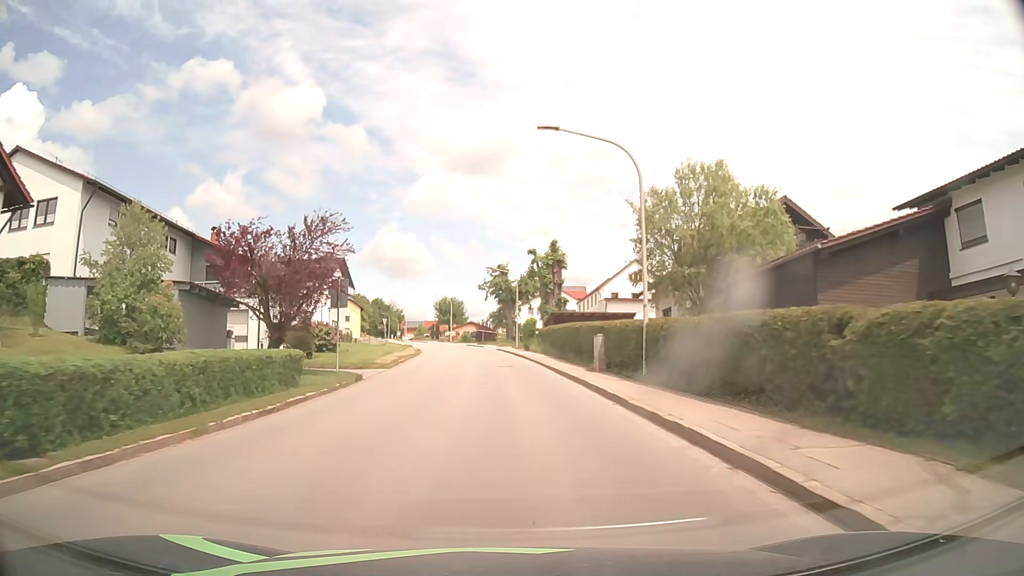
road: tertiary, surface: asphalt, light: Day
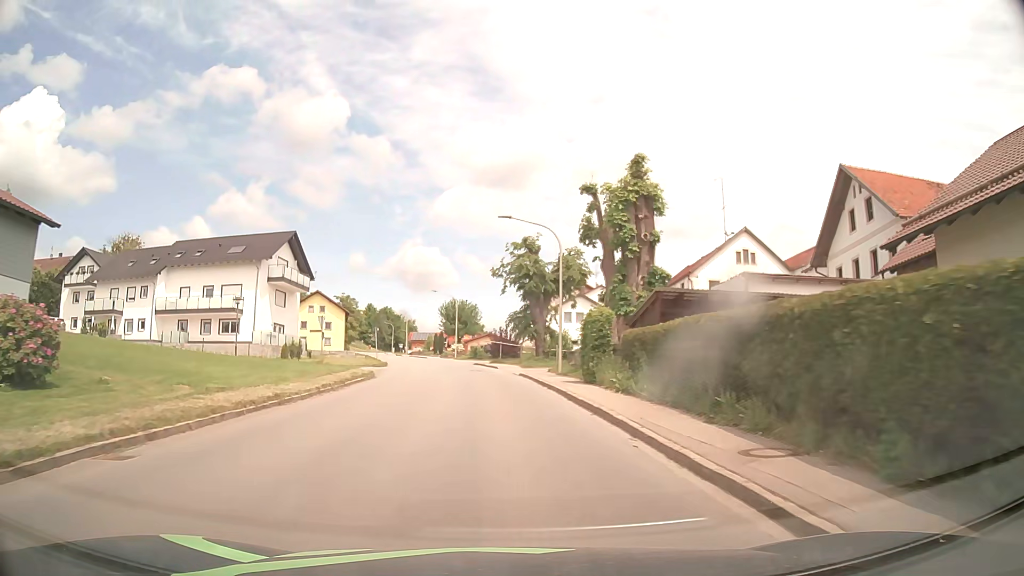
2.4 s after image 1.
(-0.3, +29.7) m; -2°
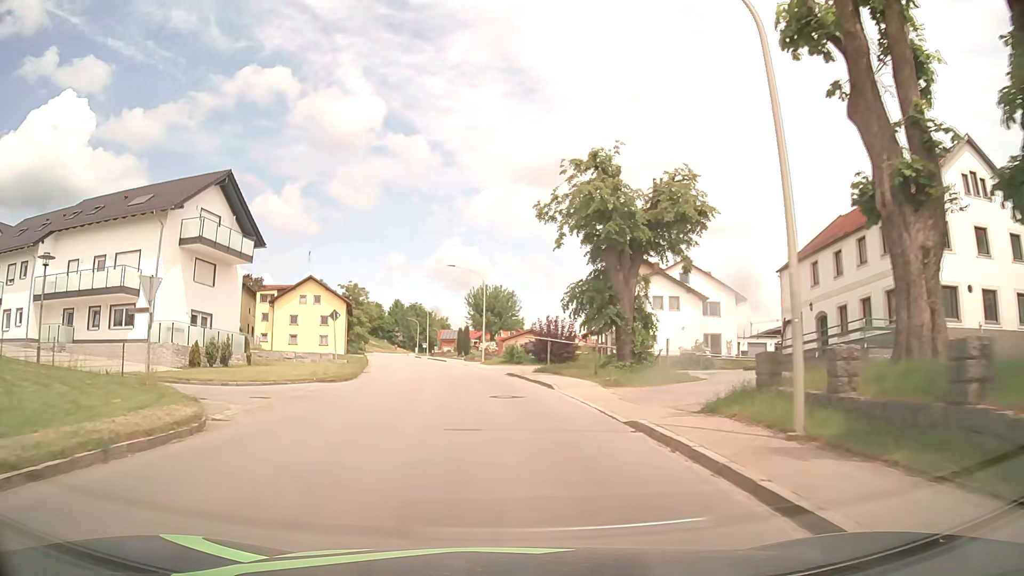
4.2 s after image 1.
(-0.5, +22.6) m; -3°
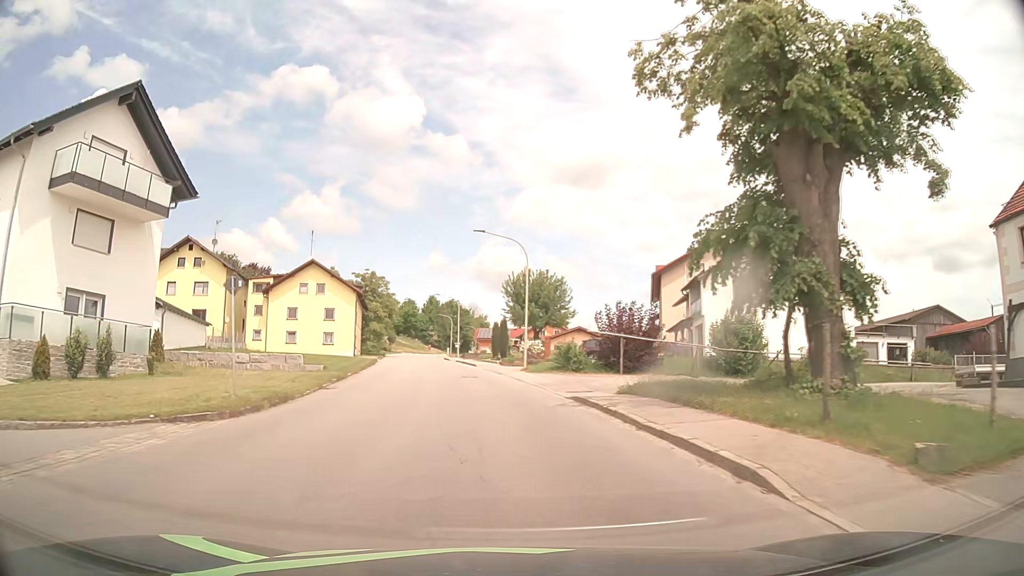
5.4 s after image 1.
(-0.4, +15.3) m; -3°
(0, +10) (-1, +20) (-2, +30) (-4, +40) (-5, +50) (-7, +60) (-8, +69) (-10, +79) (-11, +89) (-13, +99) m
